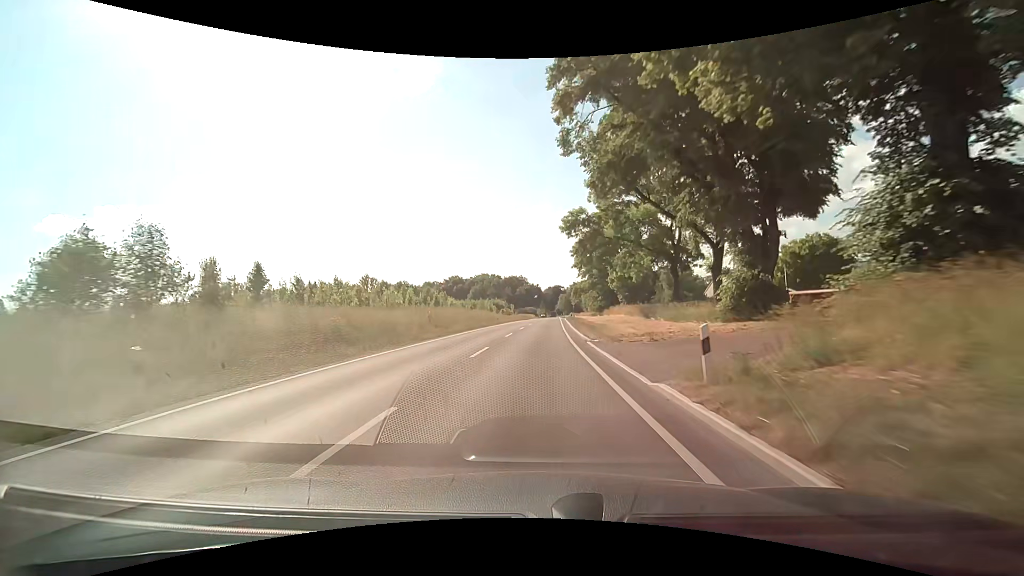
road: secondary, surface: asphalt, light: Day
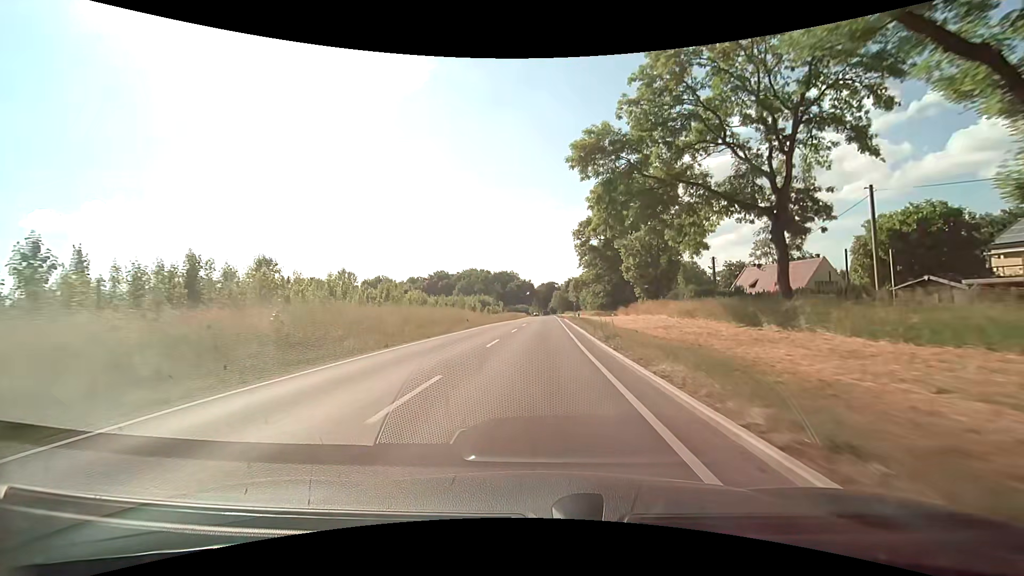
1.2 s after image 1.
(+0.2, +21.2) m; +1°
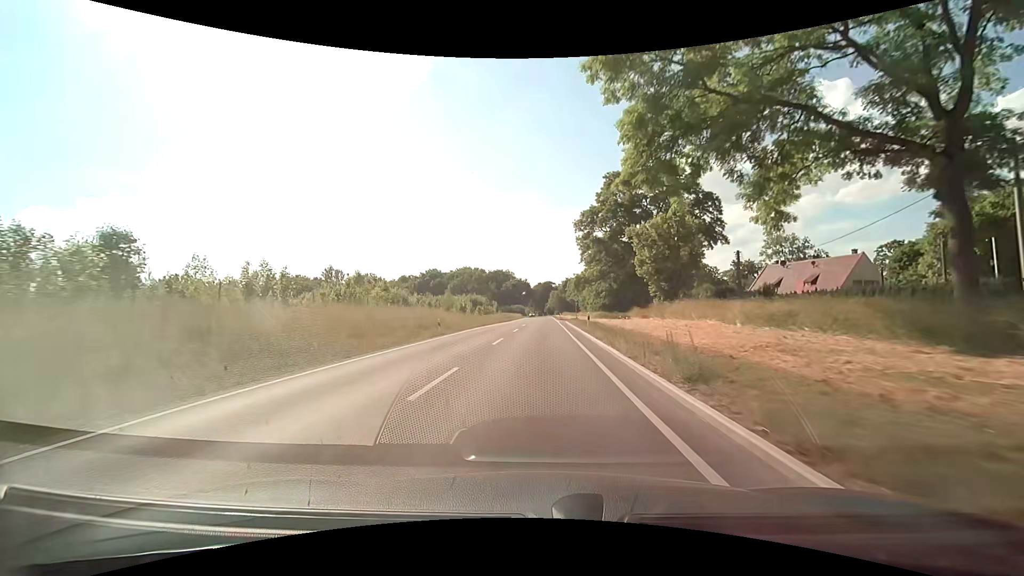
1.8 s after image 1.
(0.0, +10.6) m; 0°
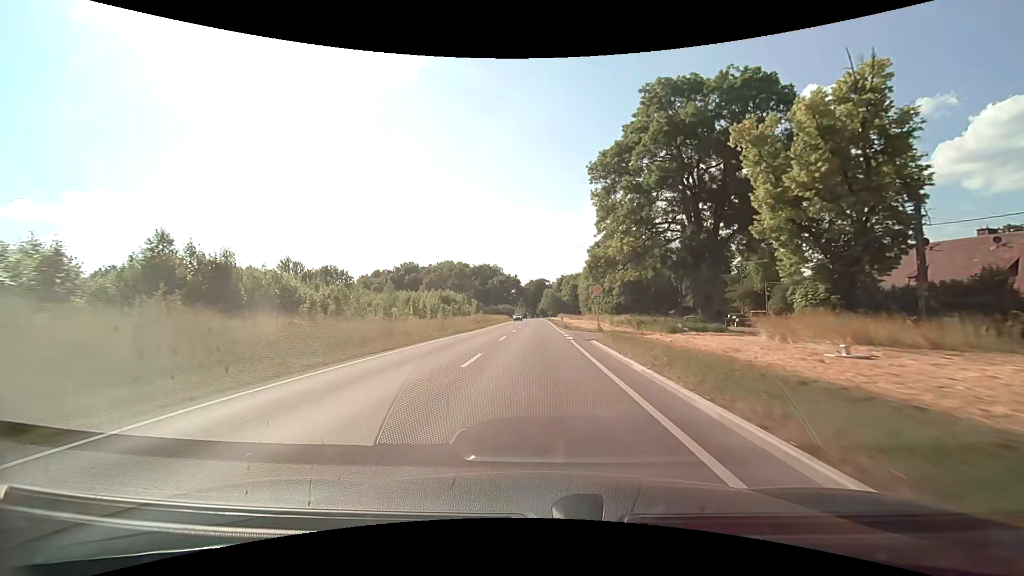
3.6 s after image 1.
(+0.3, +31.8) m; +1°
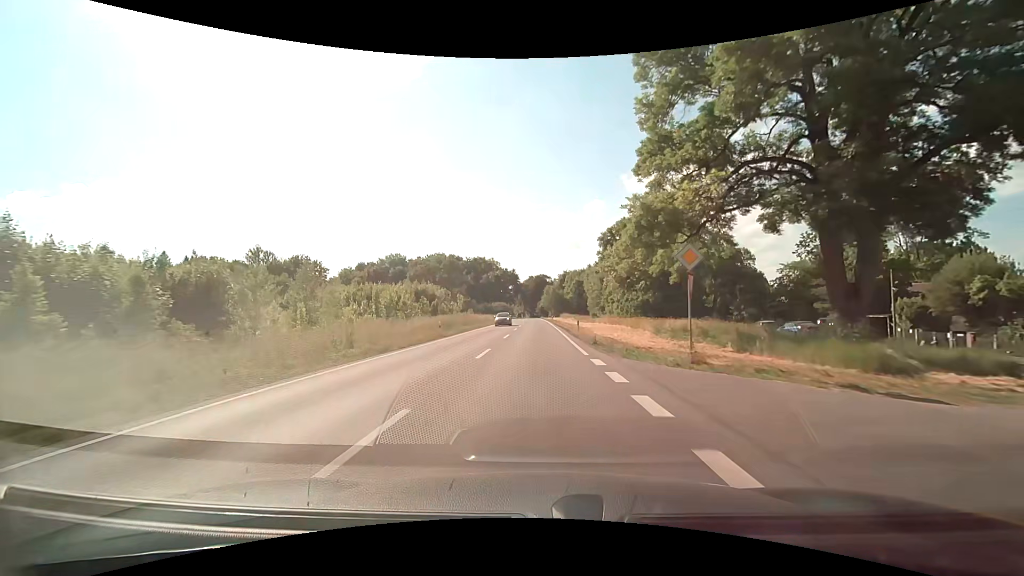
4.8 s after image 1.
(0.0, +21.4) m; 0°
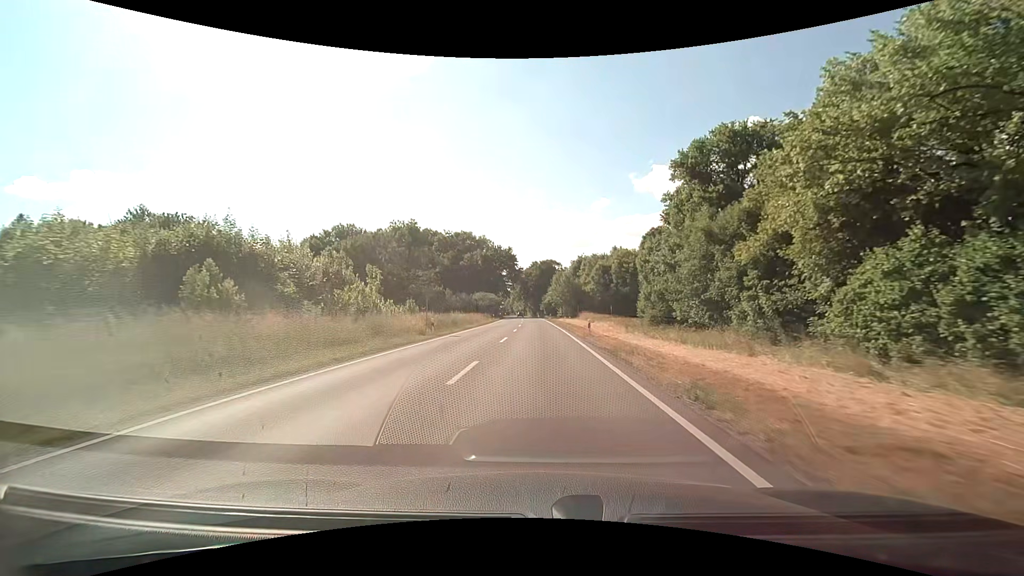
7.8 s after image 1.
(-0.1, +54.4) m; 0°
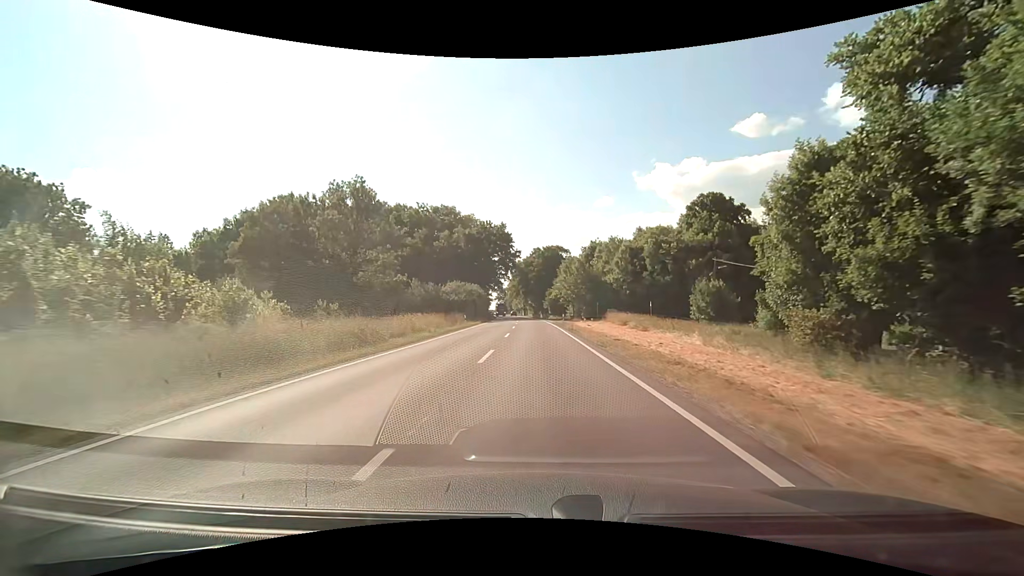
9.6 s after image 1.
(-0.1, +32.6) m; 0°
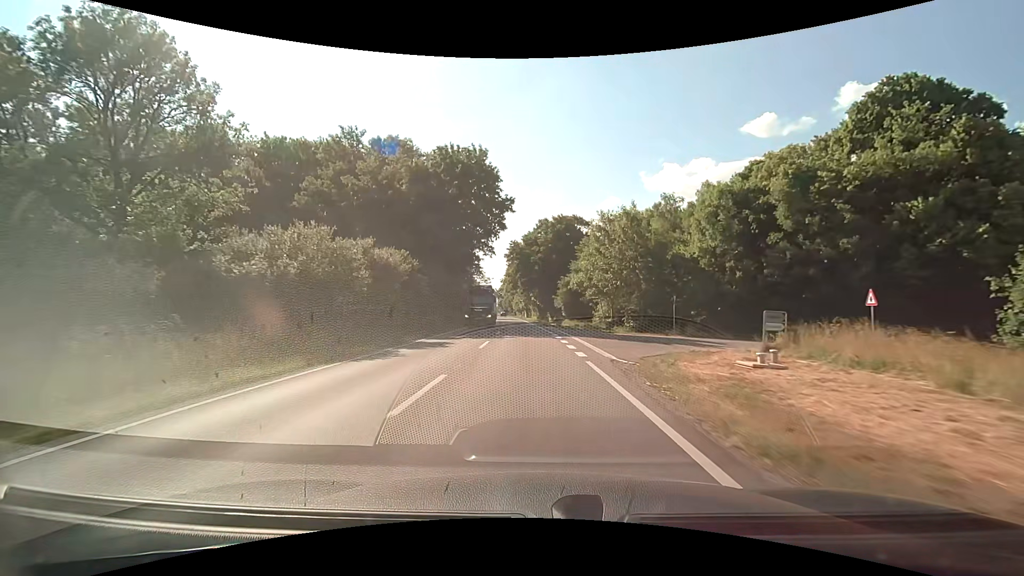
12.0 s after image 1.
(0.0, +42.8) m; 0°
(0, +10) (0, +20) (-1, +30) (-1, +40) (-1, +50) (-2, +60) (-3, +70) (-4, +80) (-5, +90) (-5, +100) m
